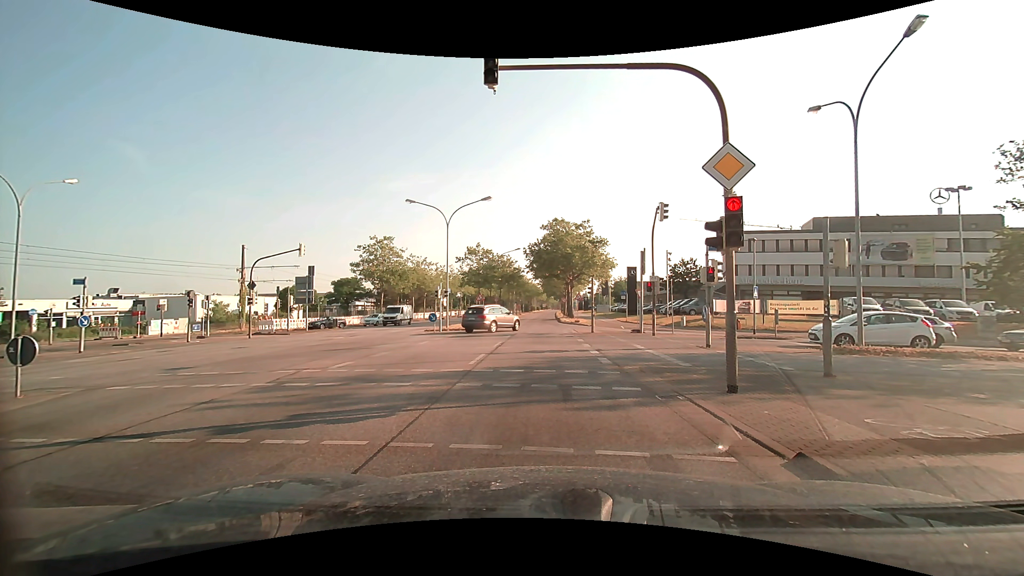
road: primary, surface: asphalt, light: Day
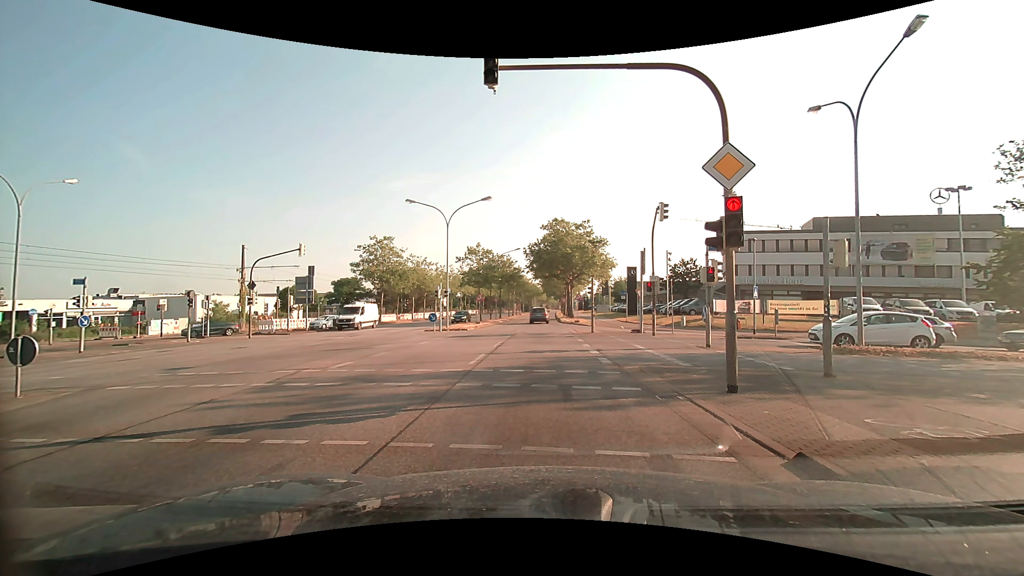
(0.0, 0.0) m; 0°
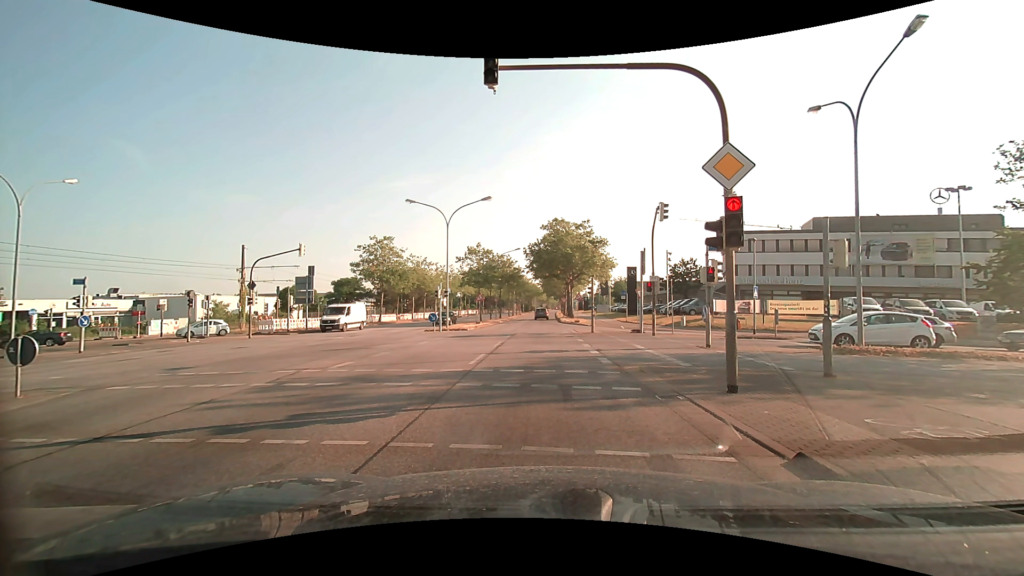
(0.0, 0.0) m; 0°
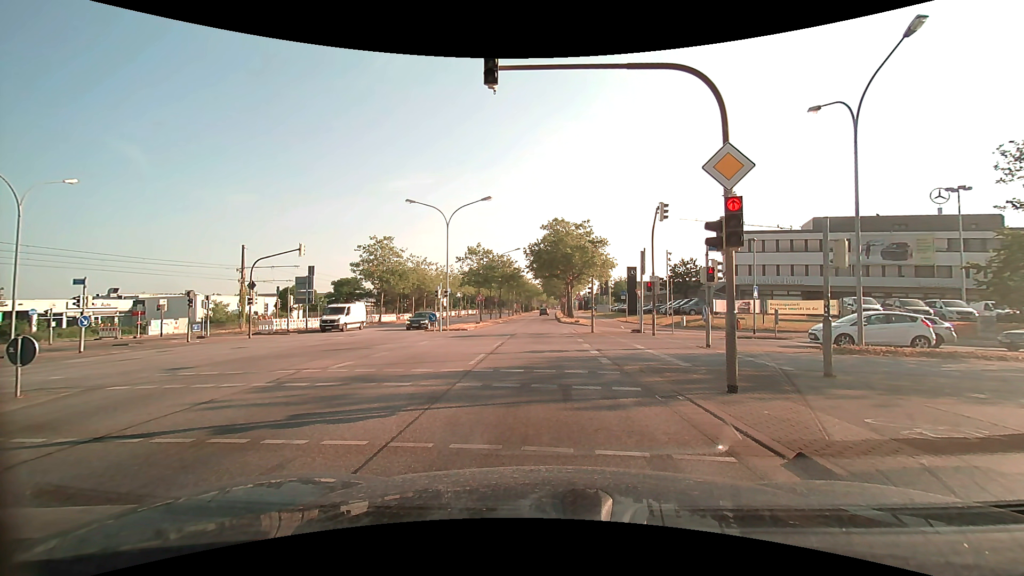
(0.0, 0.0) m; 0°
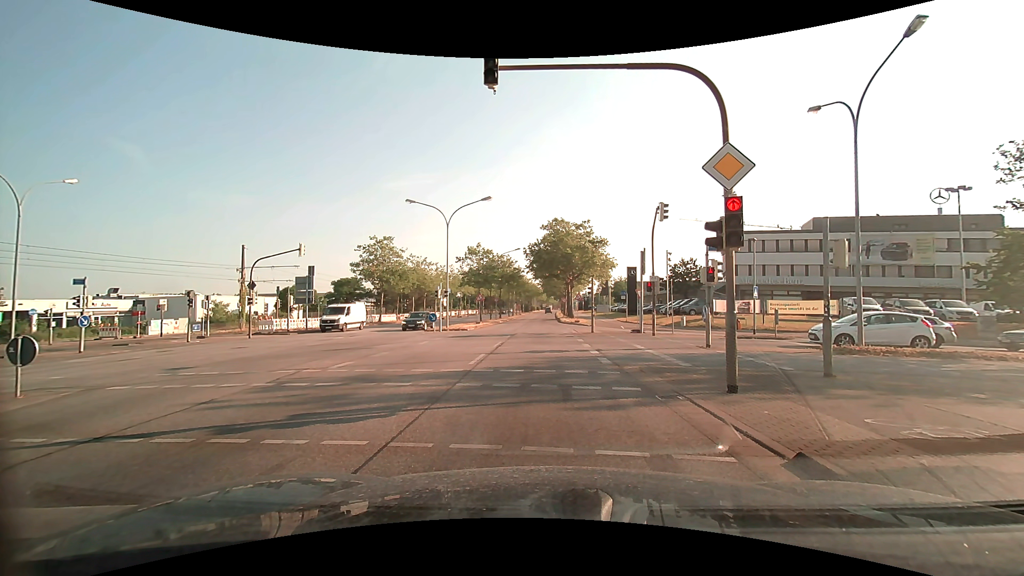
(0.0, 0.0) m; 0°
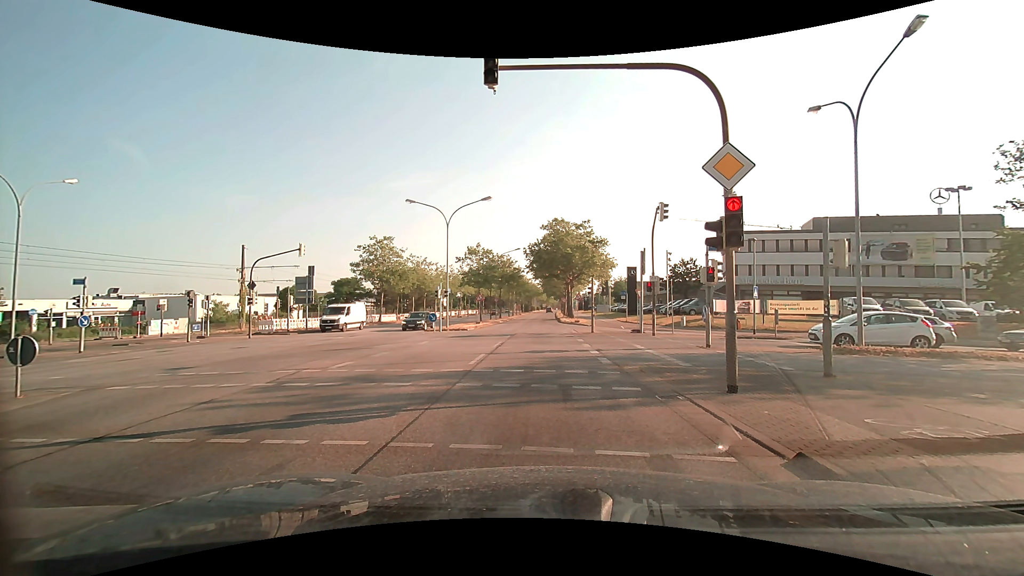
(0.0, 0.0) m; 0°
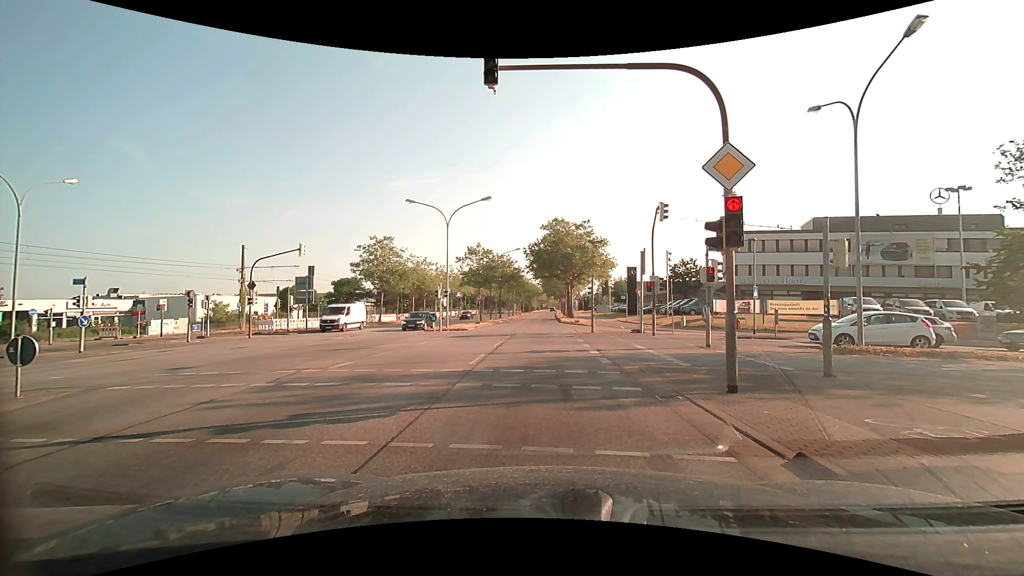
(0.0, 0.0) m; 0°
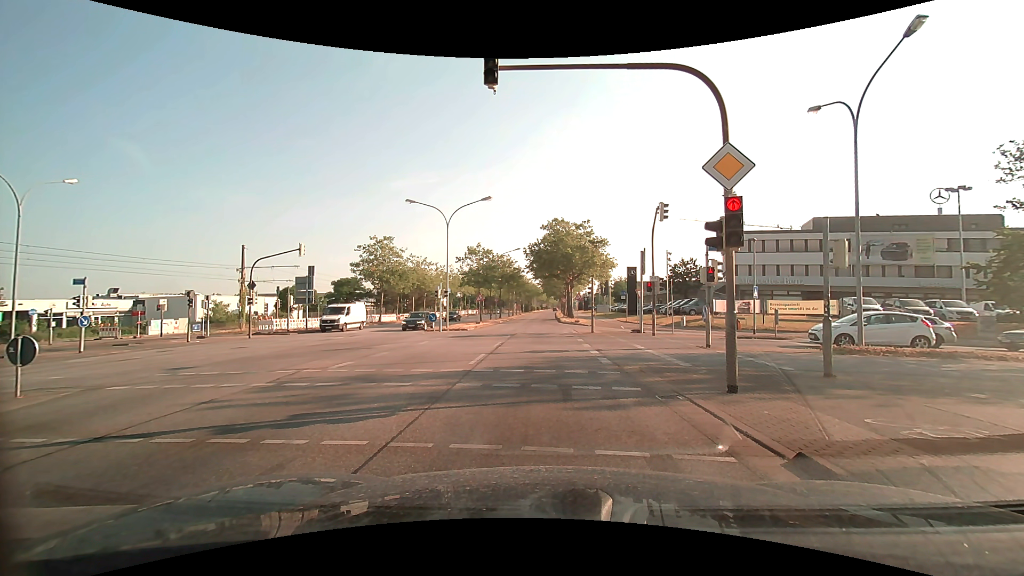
(0.0, 0.0) m; 0°
